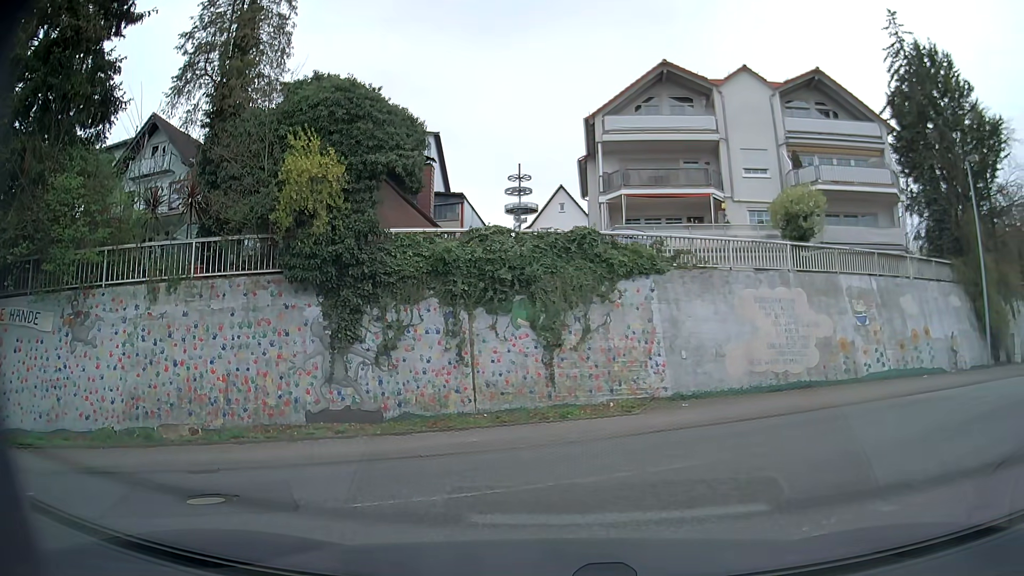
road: residential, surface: asphalt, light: Day
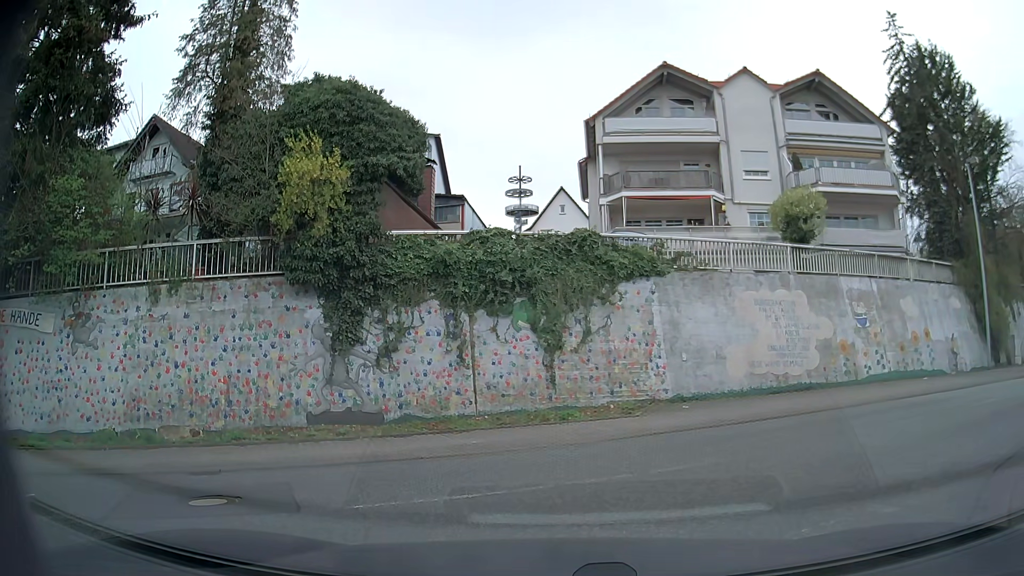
(0.0, +0.2) m; 0°
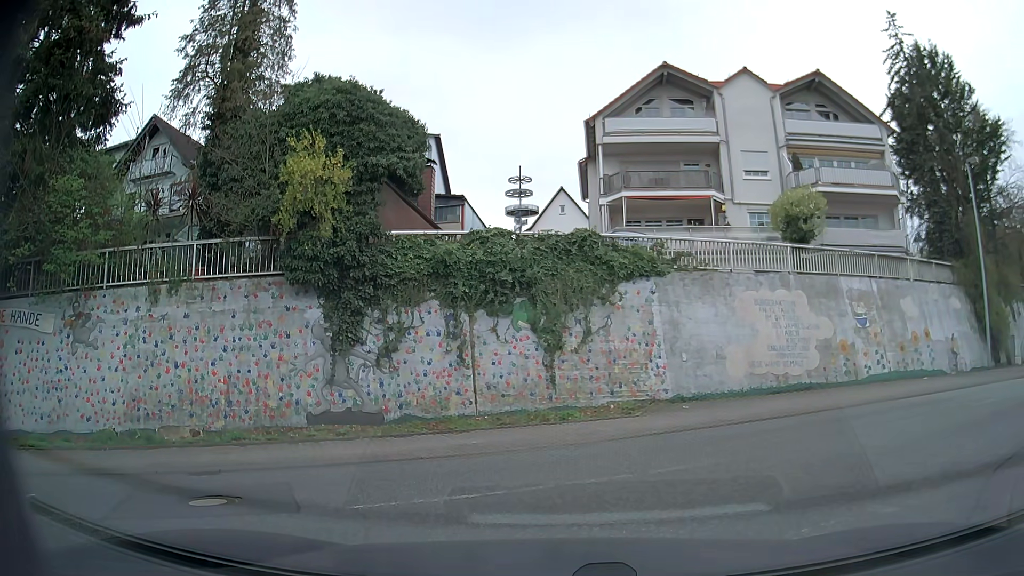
(0.0, 0.0) m; 0°
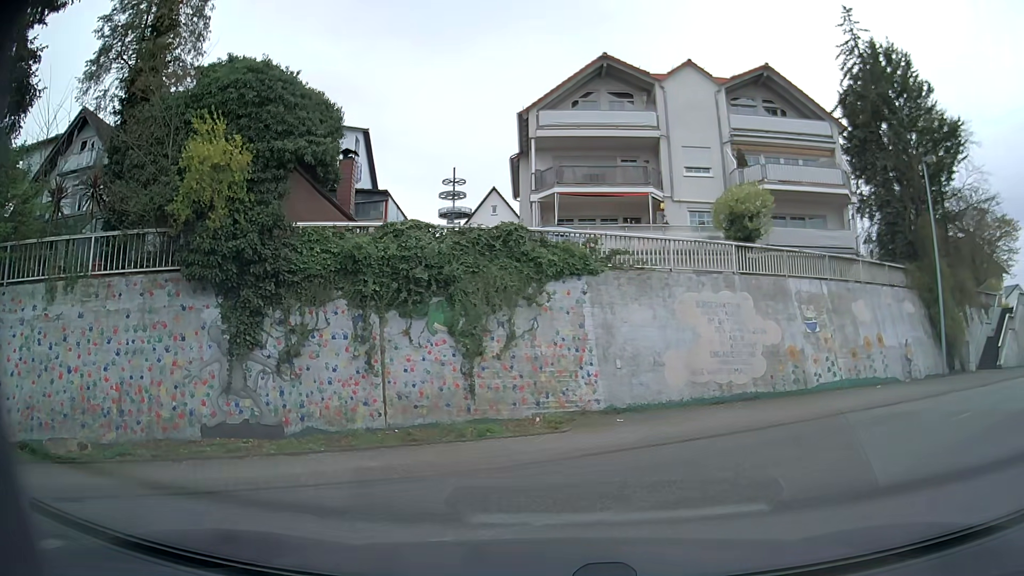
(+0.1, +1.8) m; +8°
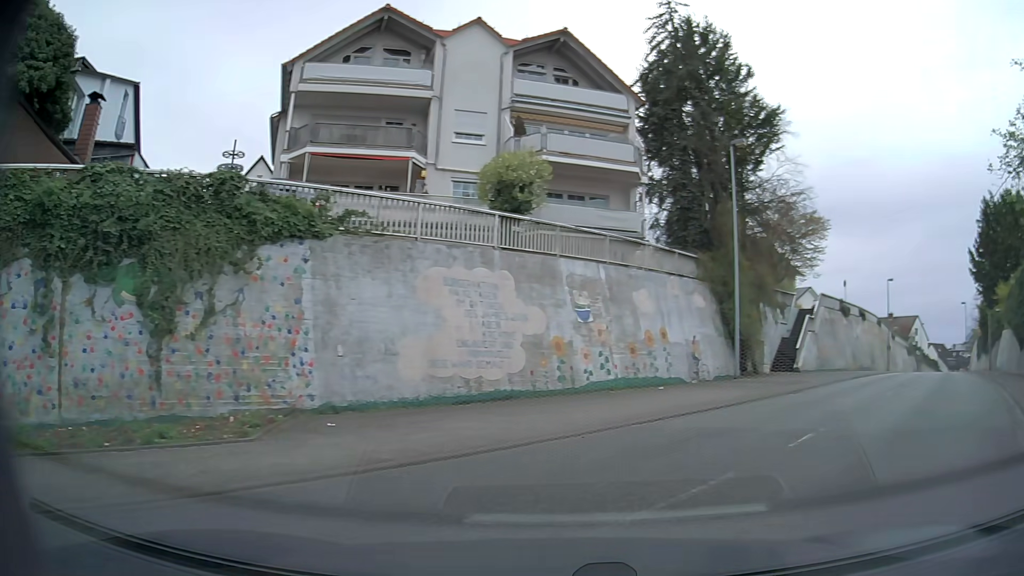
(+0.5, +3.5) m; +17°
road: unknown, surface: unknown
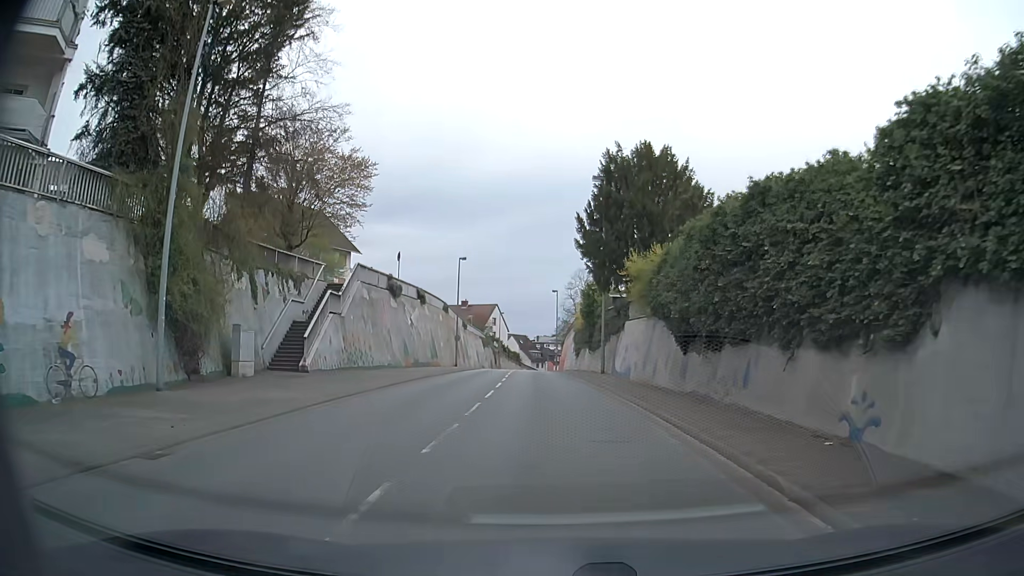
(+6.5, +11.4) m; +39°
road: secondary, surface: asphalt
(0, +10) (0, +20) (0, +30) (-1, +40) (-1, +50) (-2, +60) (-2, +70) (-2, +80) (-2, +90) (-2, +100) m
